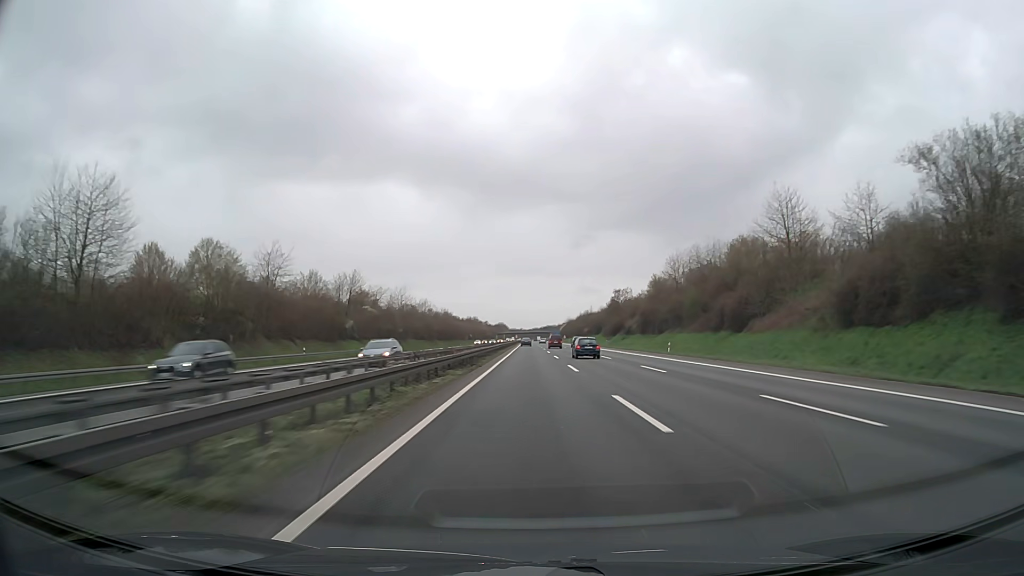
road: motorway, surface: asphalt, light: Day
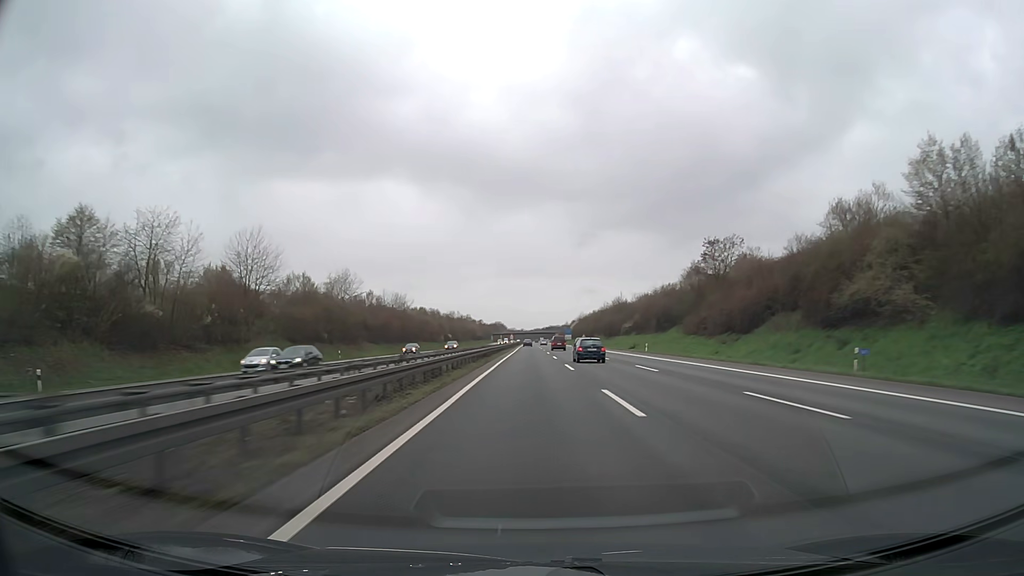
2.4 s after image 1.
(+0.1, +88.7) m; 0°
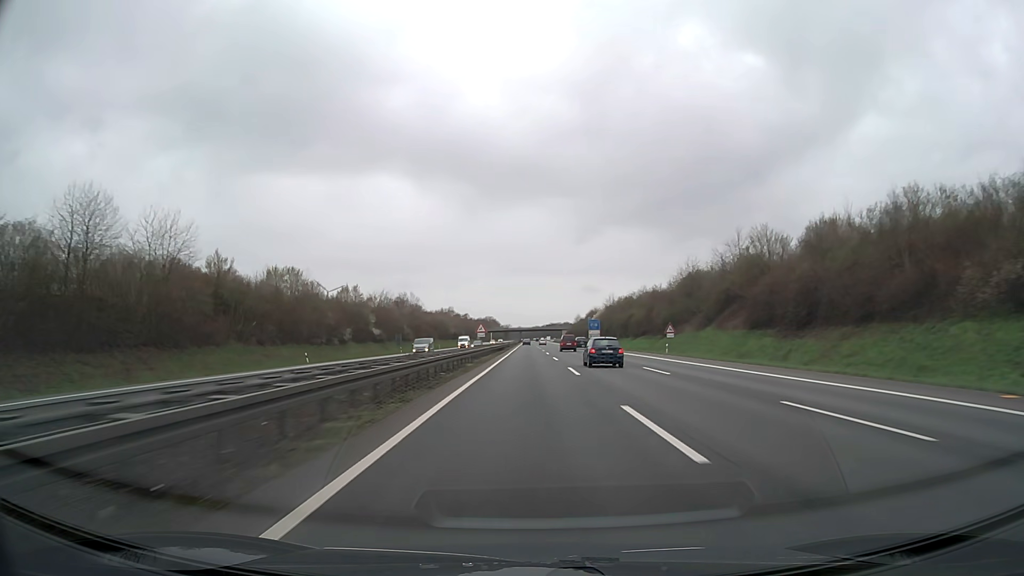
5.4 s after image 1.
(+0.1, +111.1) m; 0°
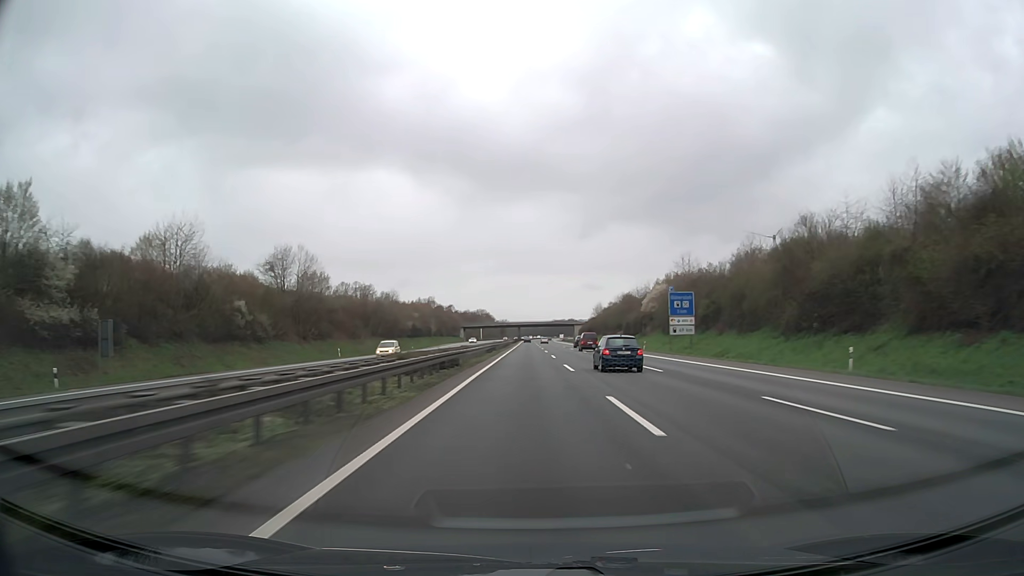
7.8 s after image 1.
(0.0, +88.9) m; 0°
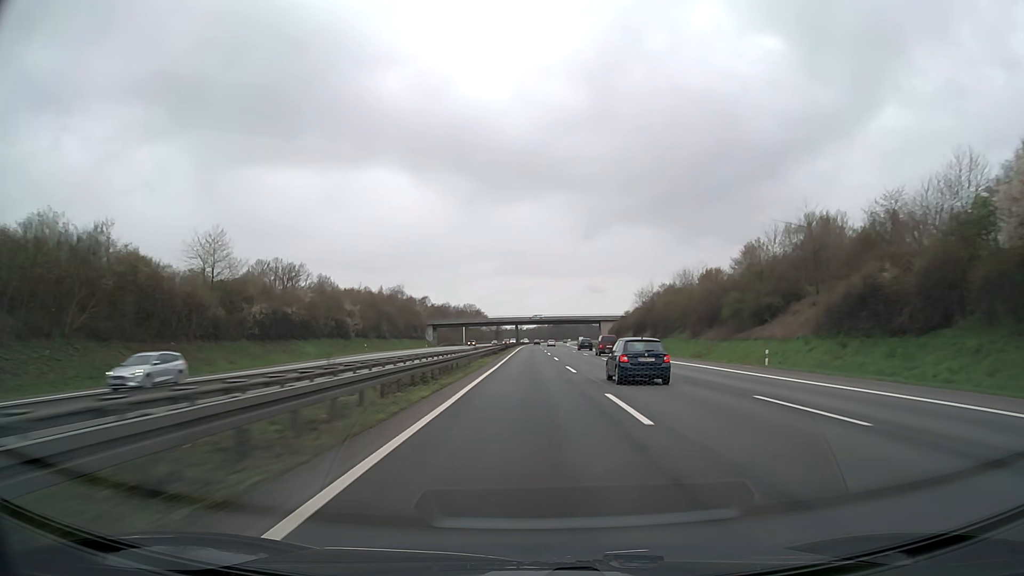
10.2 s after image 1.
(-0.2, +89.3) m; 0°
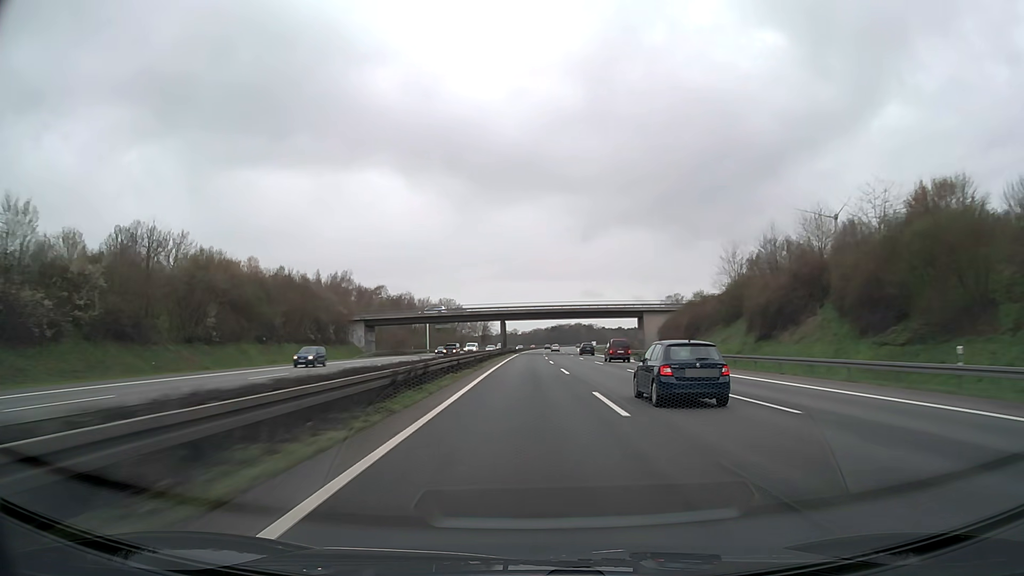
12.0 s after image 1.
(+0.1, +69.3) m; 0°
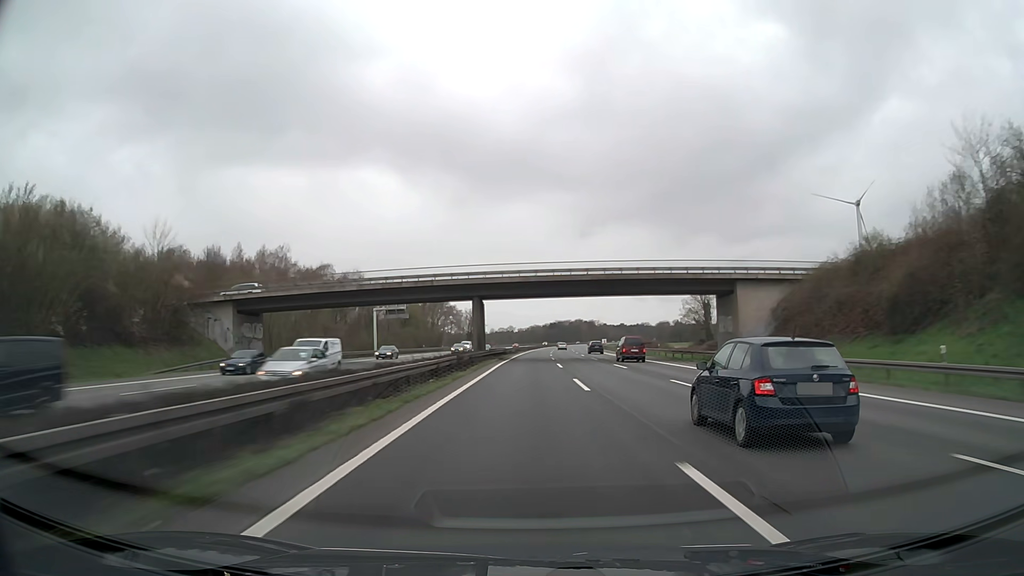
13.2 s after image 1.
(+0.1, +47.9) m; 0°
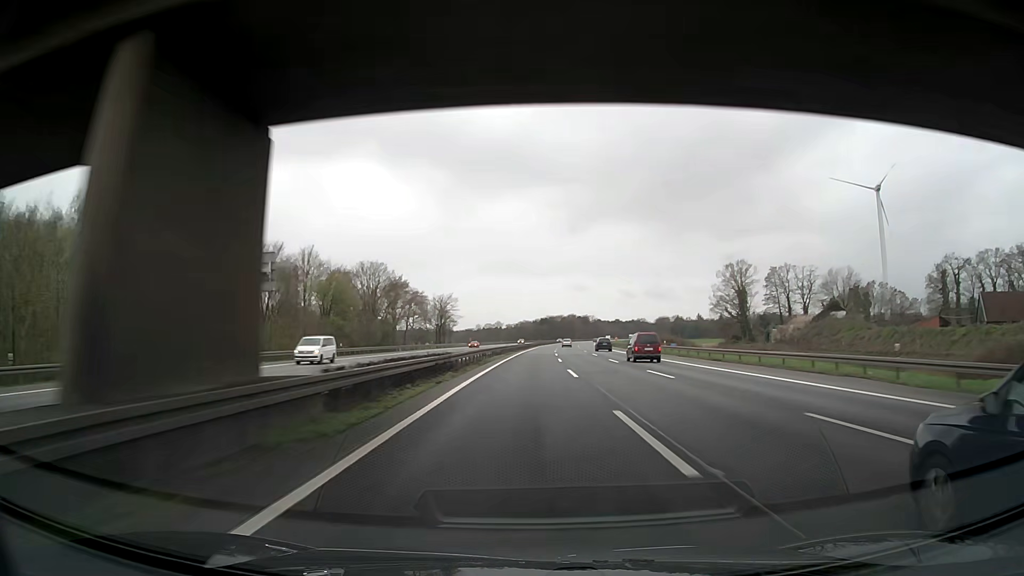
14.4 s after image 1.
(+0.3, +49.1) m; +1°
(0, +10) (0, +20) (0, +30) (0, +40) (0, +50) (+1, +60) (+1, +70) (+1, +80) (+2, +90) (+2, +100) m
